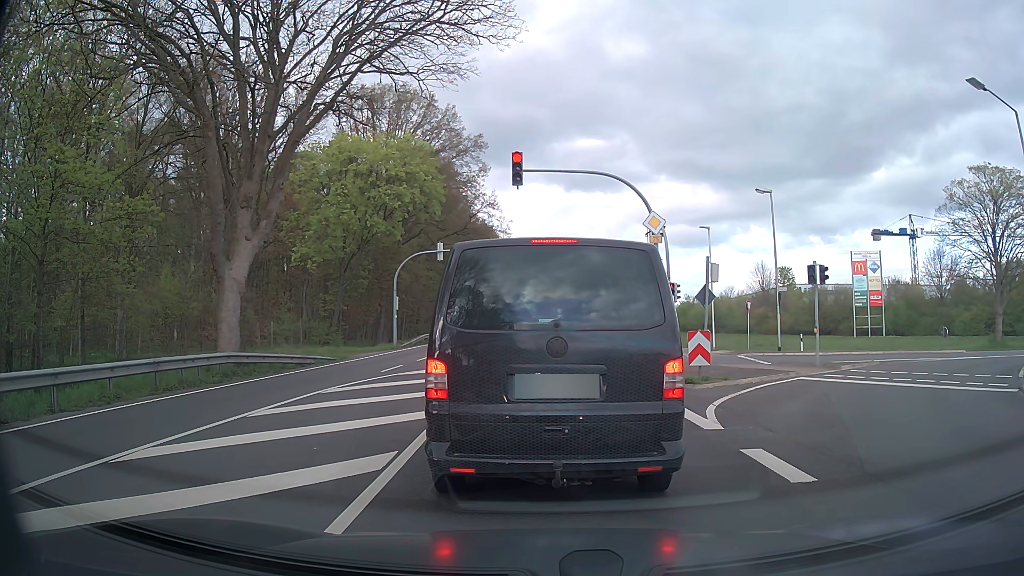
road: primary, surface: asphalt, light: Day
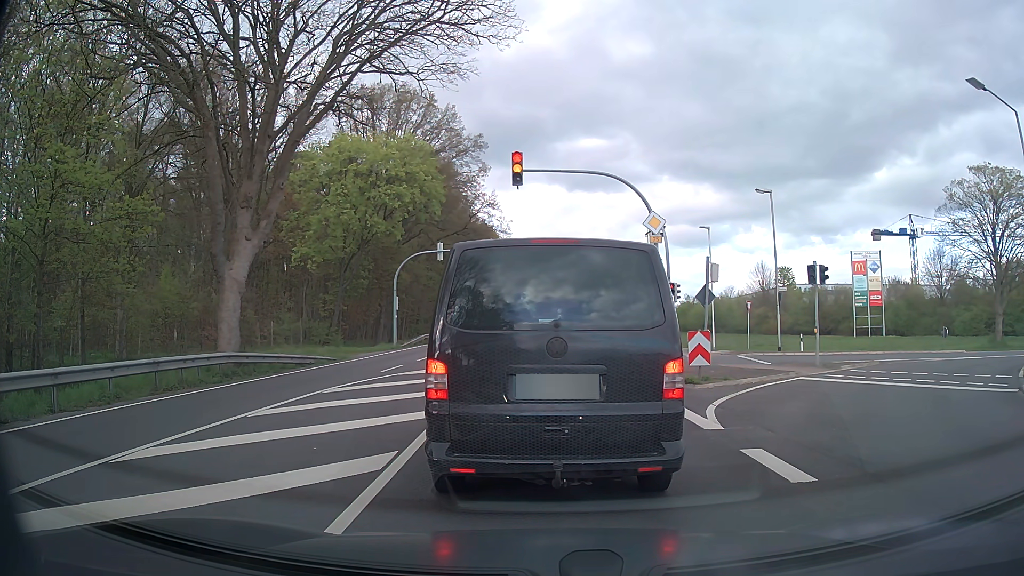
(0.0, 0.0) m; 0°
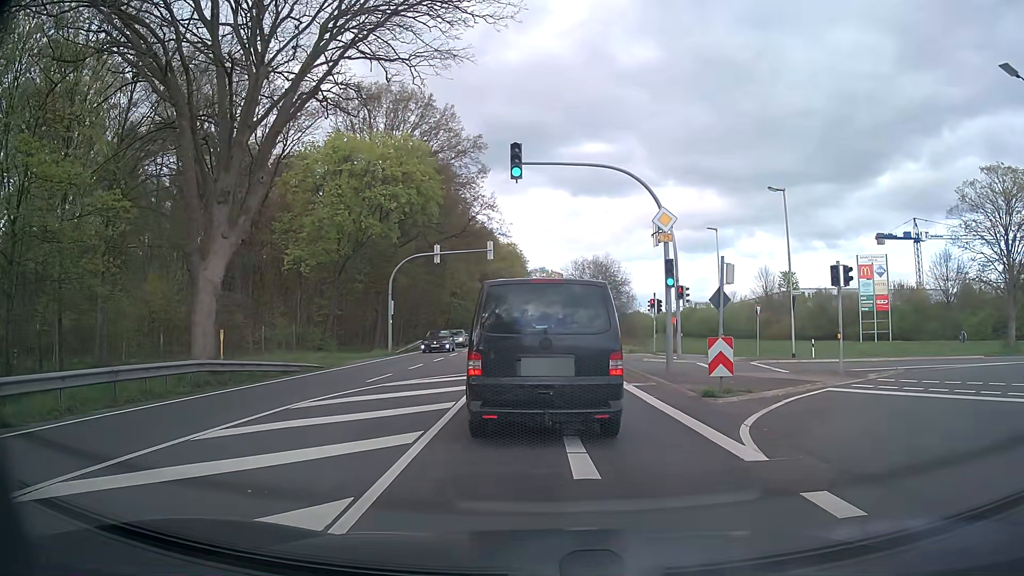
(0.0, +2.0) m; 0°
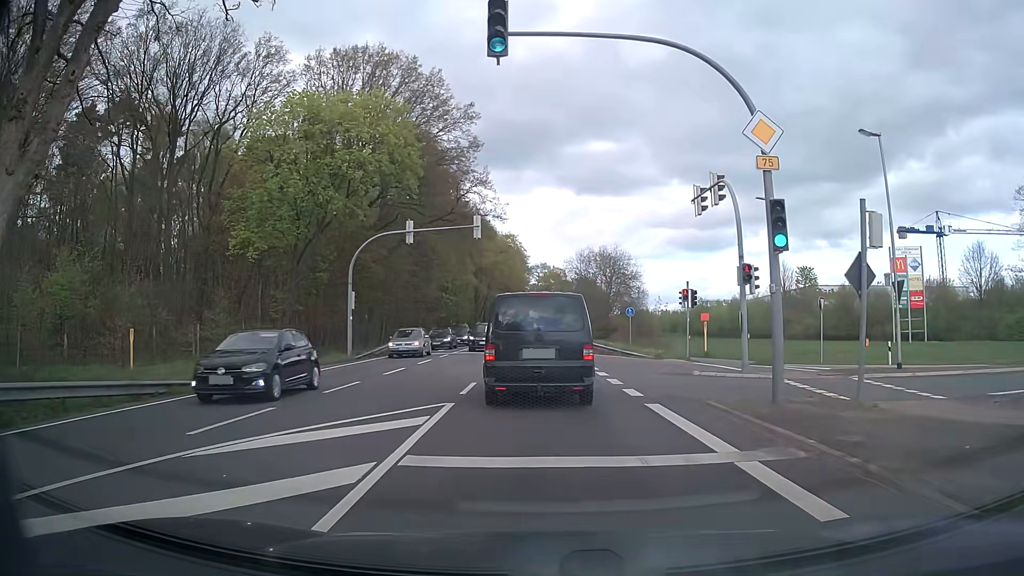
(-0.1, +10.0) m; -1°
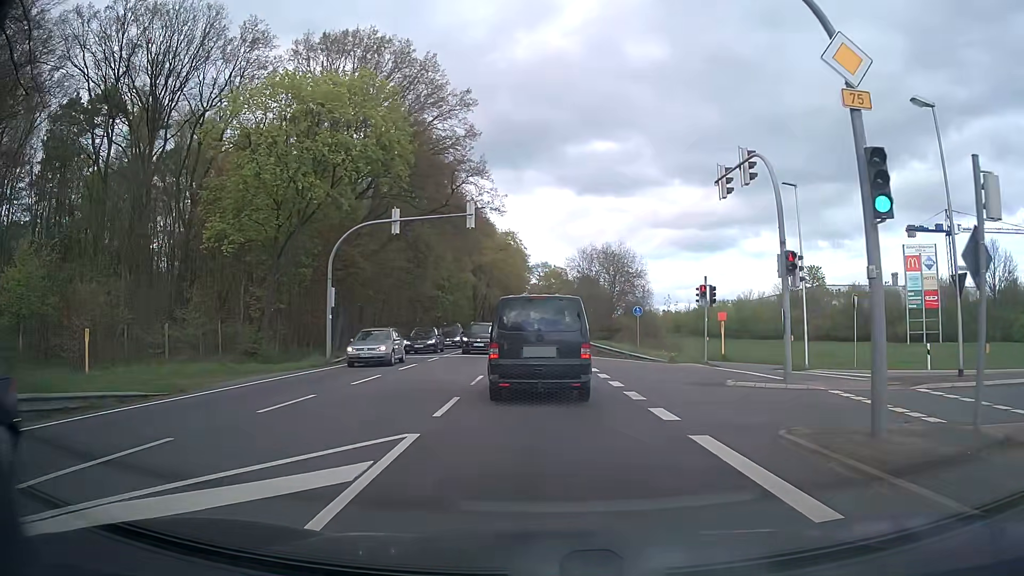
(0.0, +3.7) m; 0°
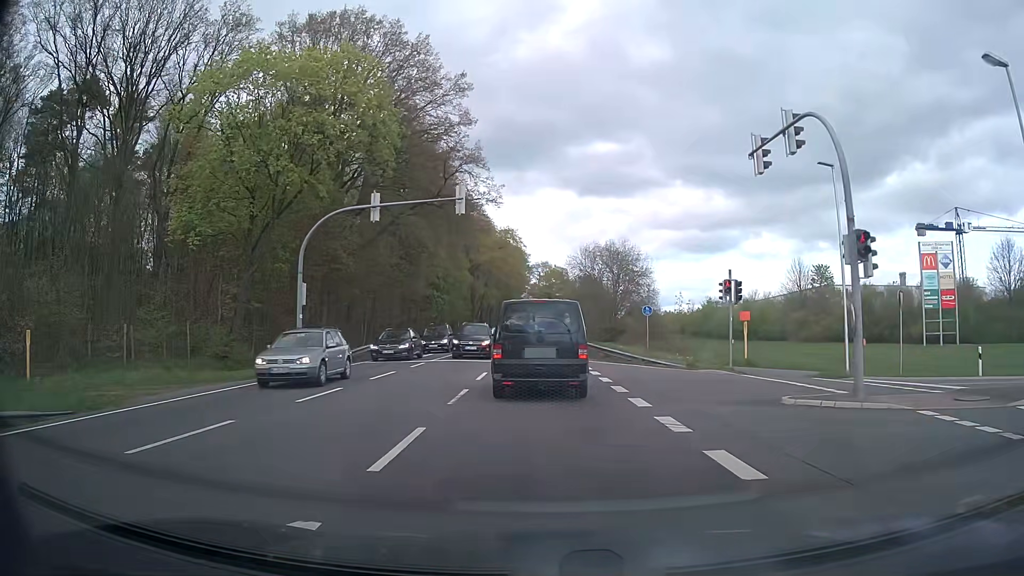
(0.0, +4.0) m; 0°
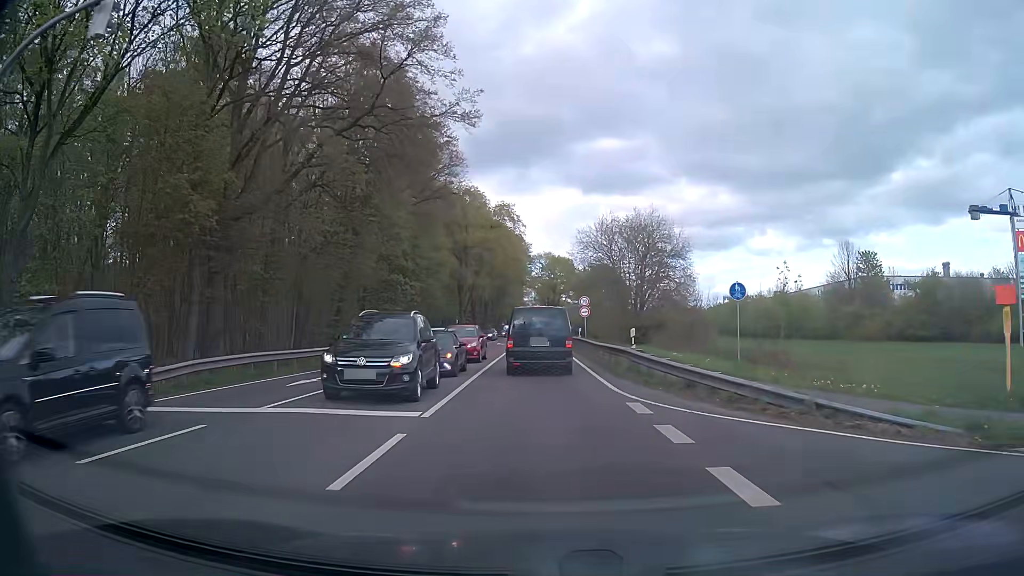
(0.0, +19.1) m; 0°
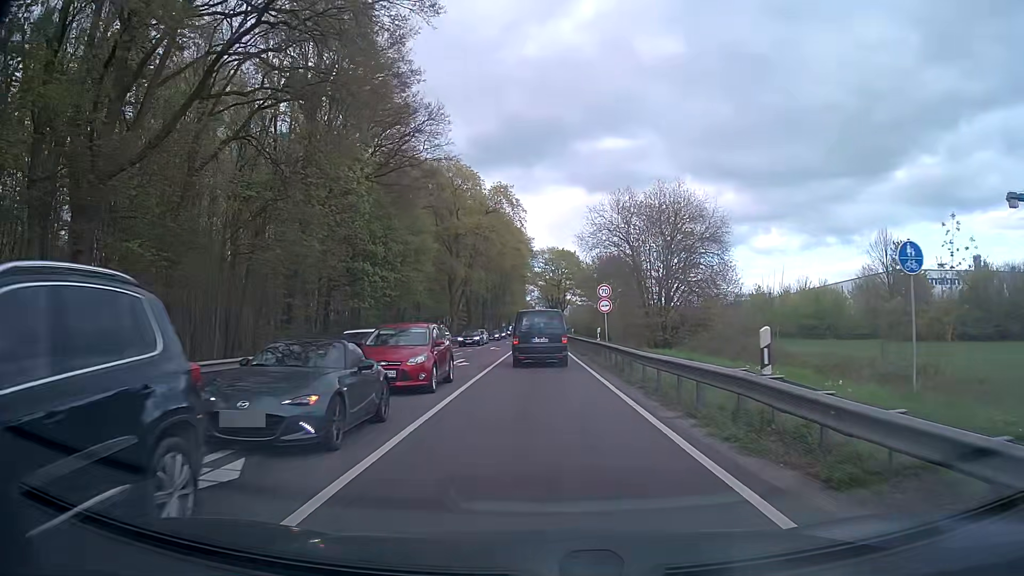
(0.0, +11.4) m; 0°
(0, +10) (0, +20) (0, +30) (0, +40) (0, +50) (0, +60) (0, +70) (0, +80) (0, +90) (-1, +100) m
